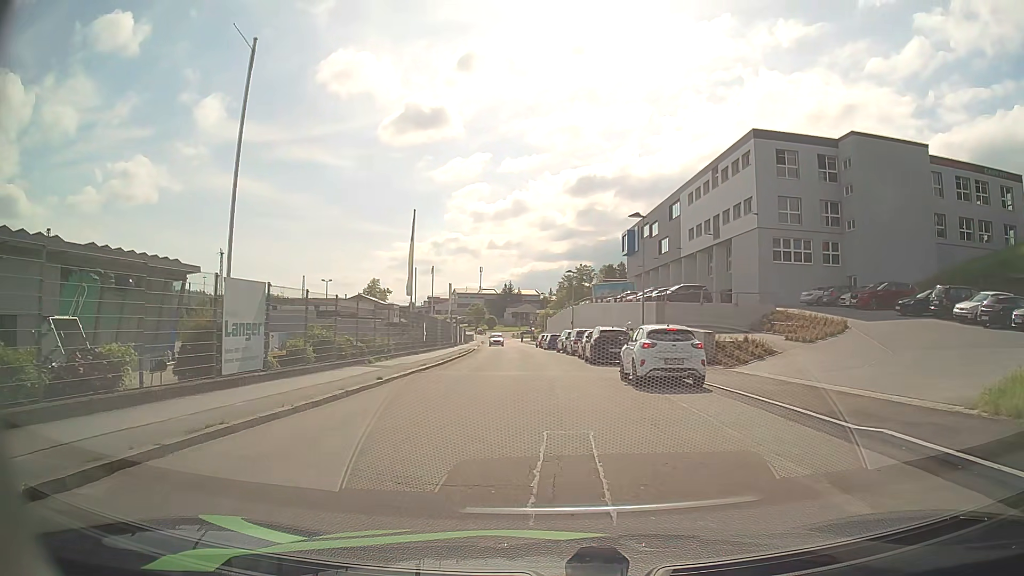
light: Day
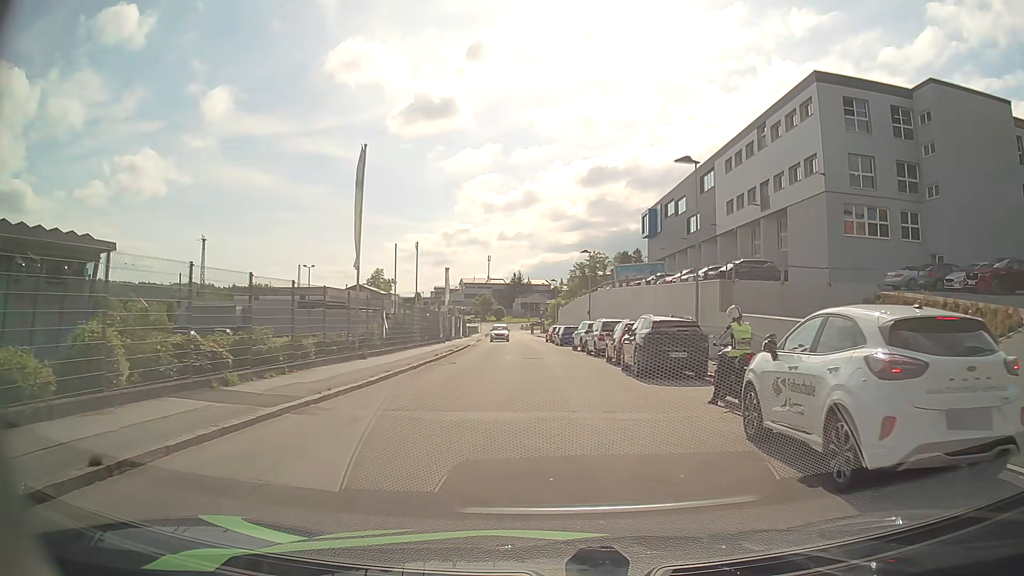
(-0.3, +11.6) m; -2°
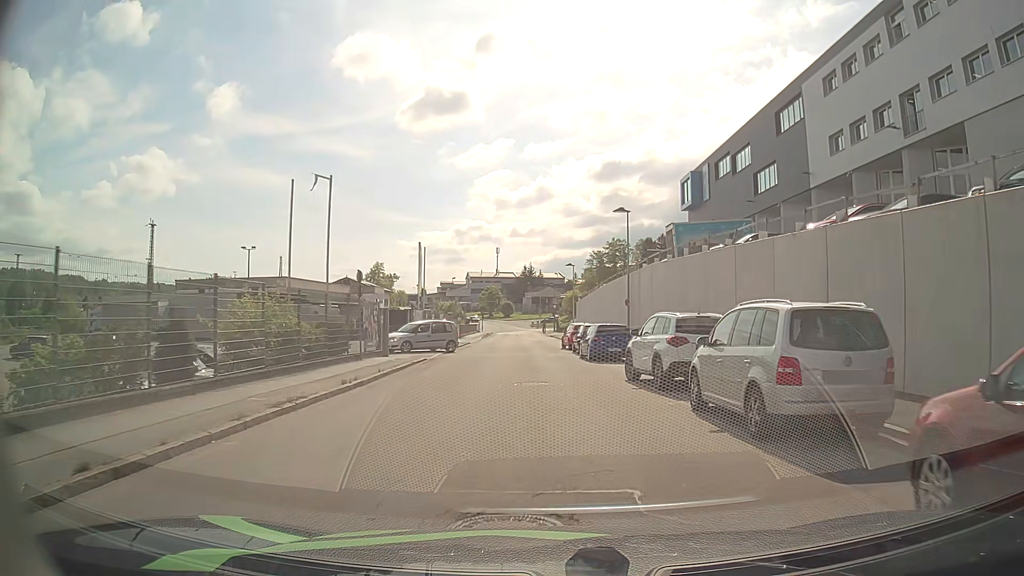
(-0.1, +21.5) m; -1°
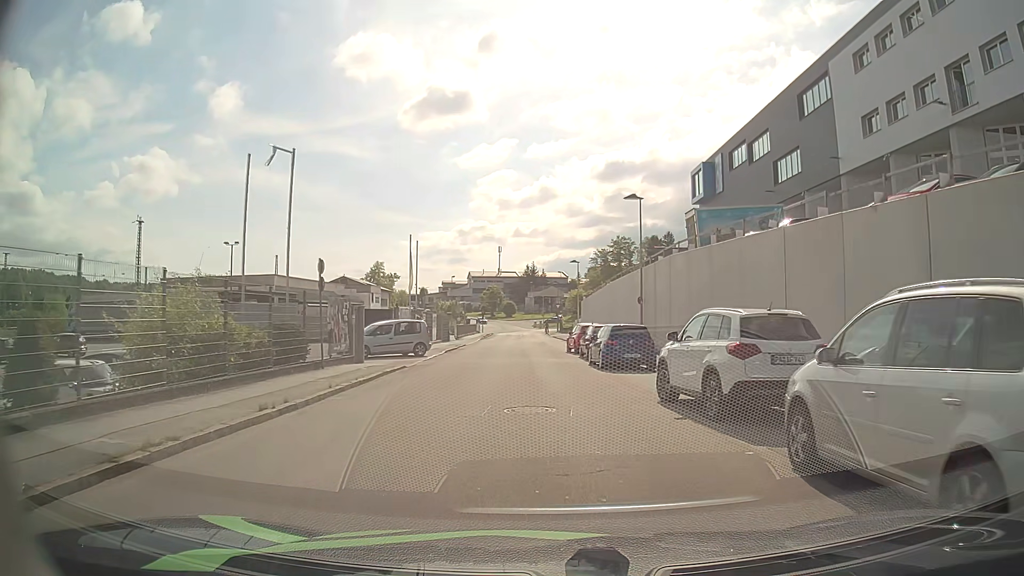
(0.0, +4.4) m; -1°
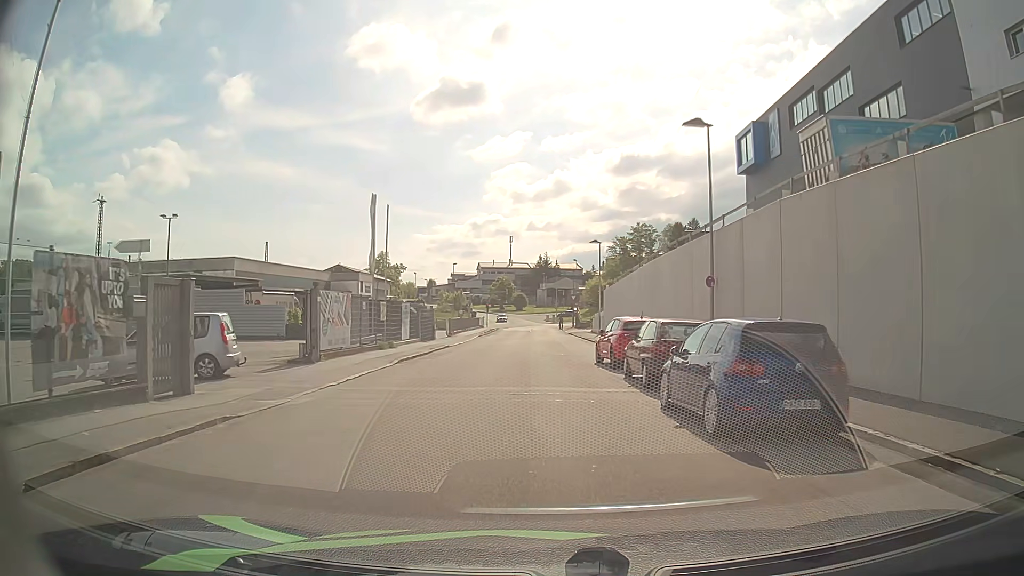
(+0.1, +13.3) m; -1°
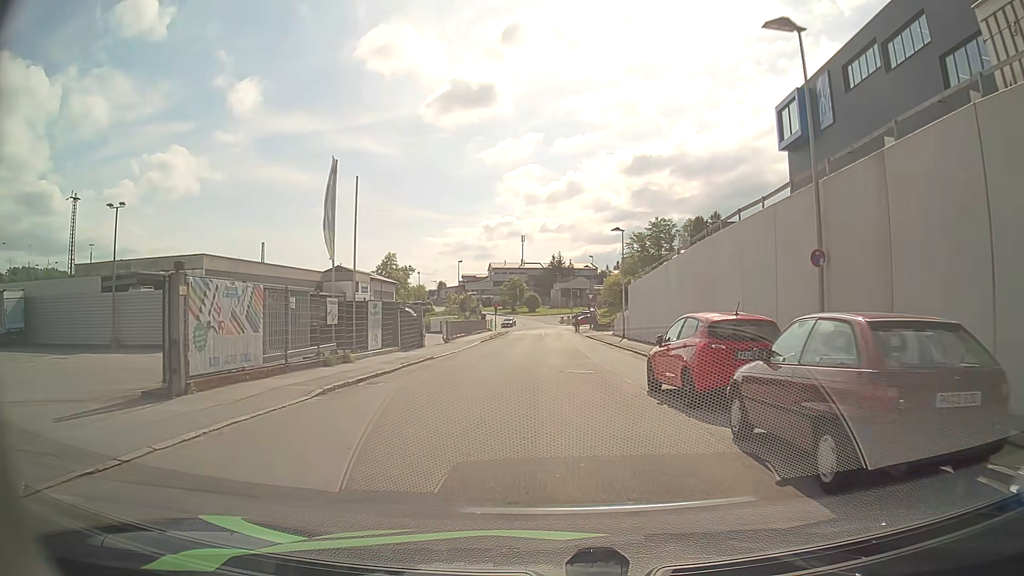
(-0.1, +8.5) m; -1°
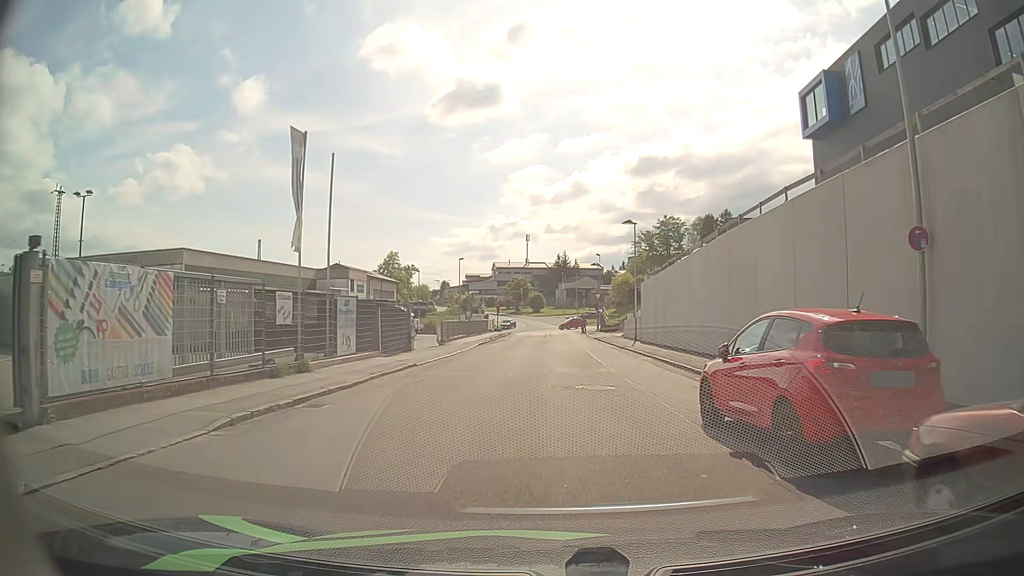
(0.0, +4.2) m; +1°
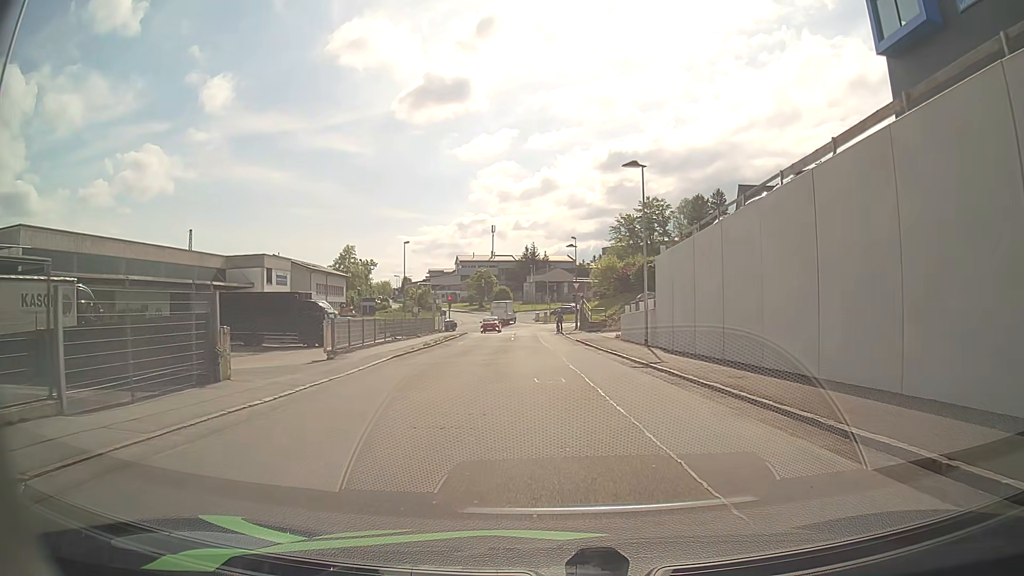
(0.0, +16.7) m; +1°
(0, +10) (0, +20) (+1, +30) (+1, +40) (0, +50) (0, +60) (+1, +70) (+9, +74) (+19, +74) (+29, +73) m
